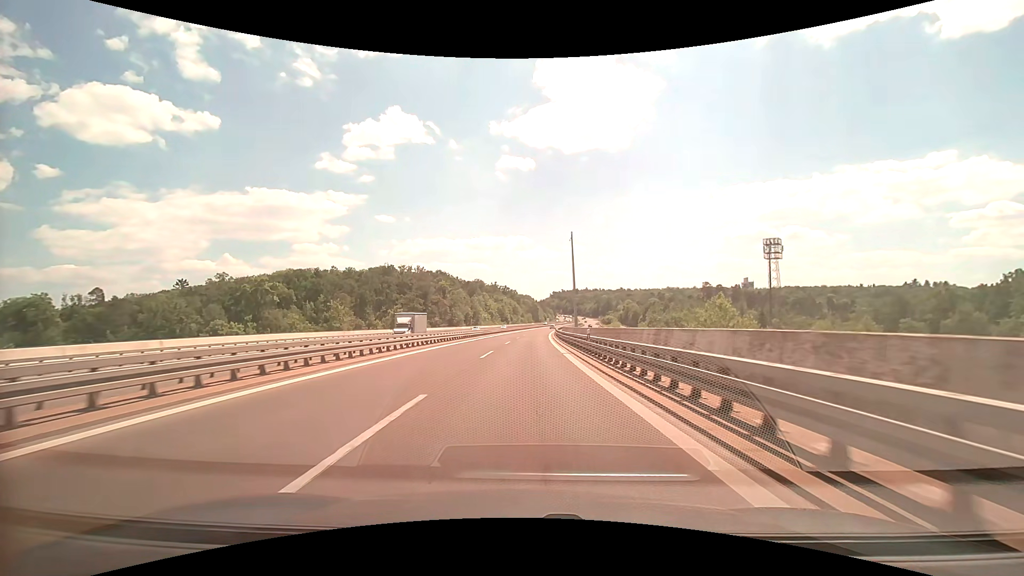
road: trunk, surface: asphalt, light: Day
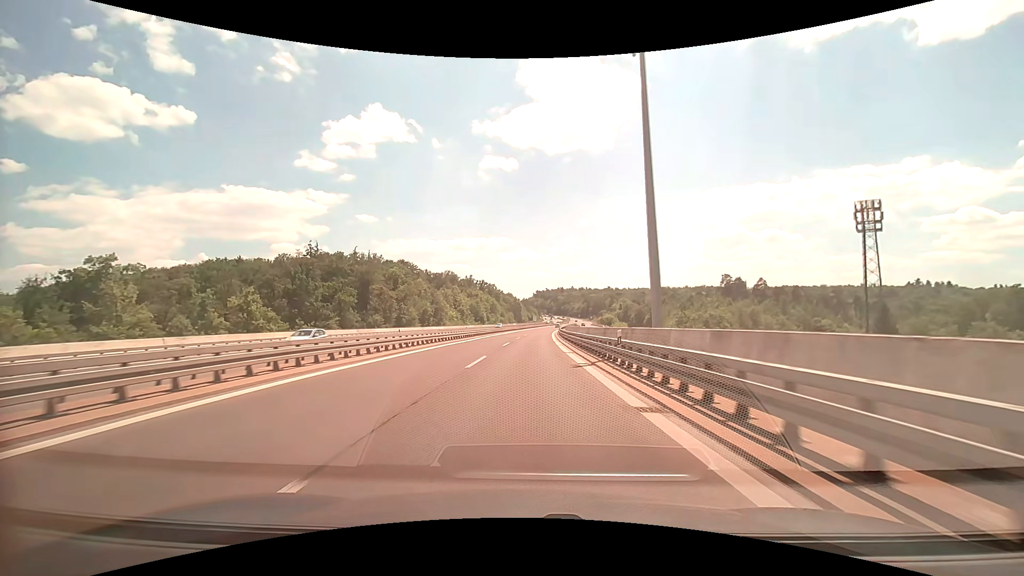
(+0.9, +59.6) m; +2°
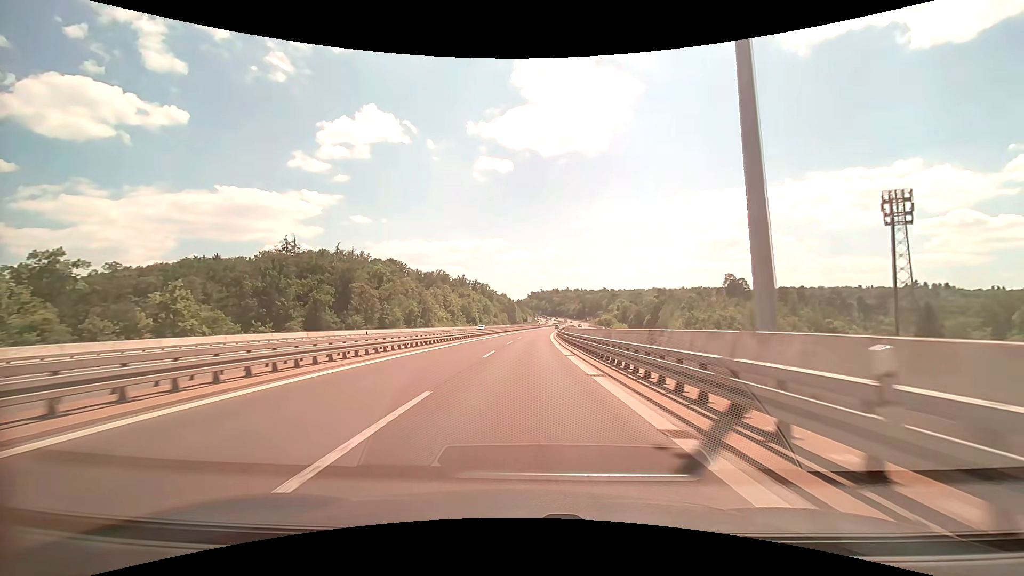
(+0.1, +11.9) m; +1°
(0, +10) (0, +20) (0, +30) (0, +40) (+1, +50) (+1, +60) (+2, +70) (+2, +80) (+3, +90) (+3, +100) m
